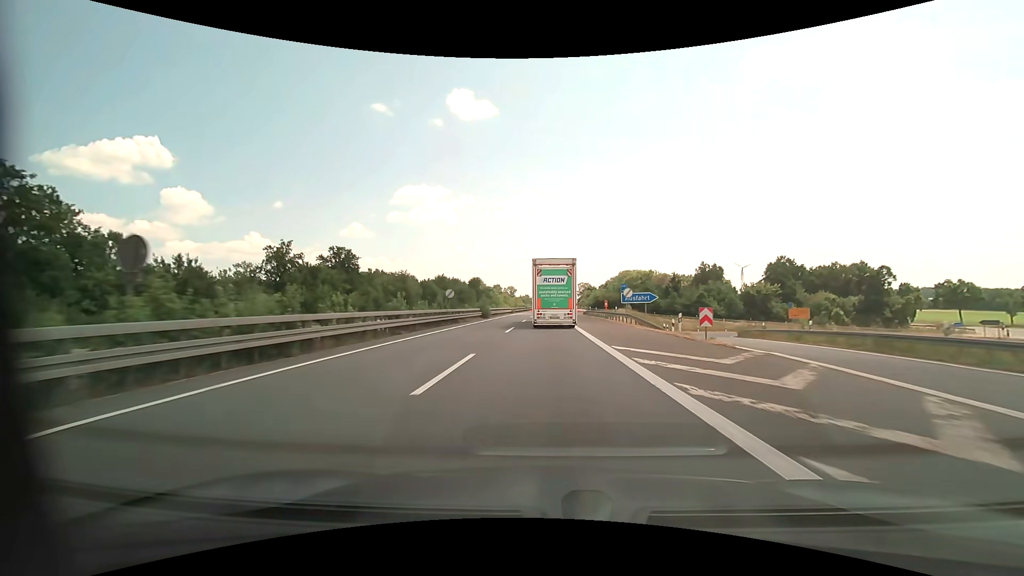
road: motorway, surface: asphalt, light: Day
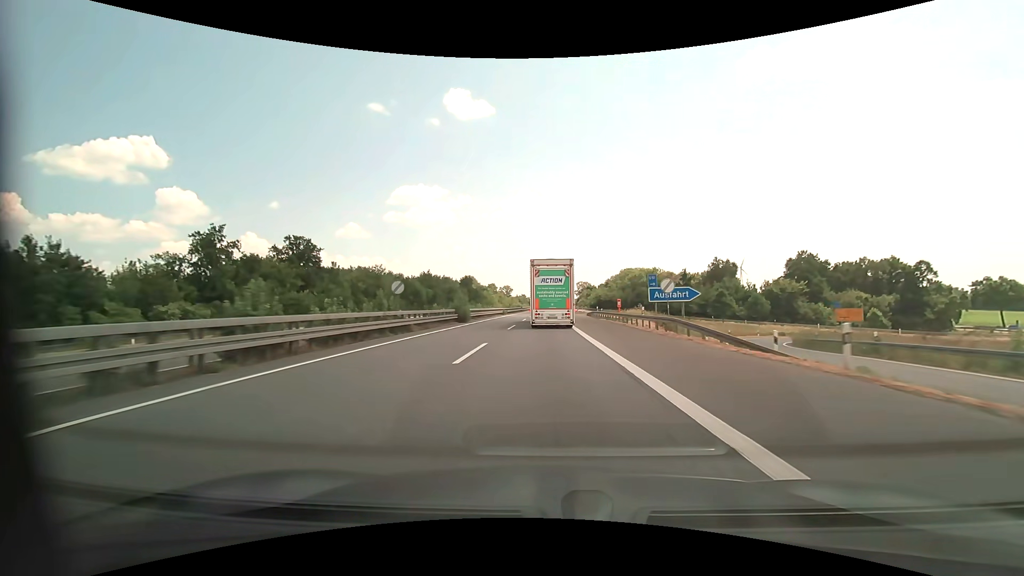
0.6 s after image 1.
(0.0, +13.9) m; 0°
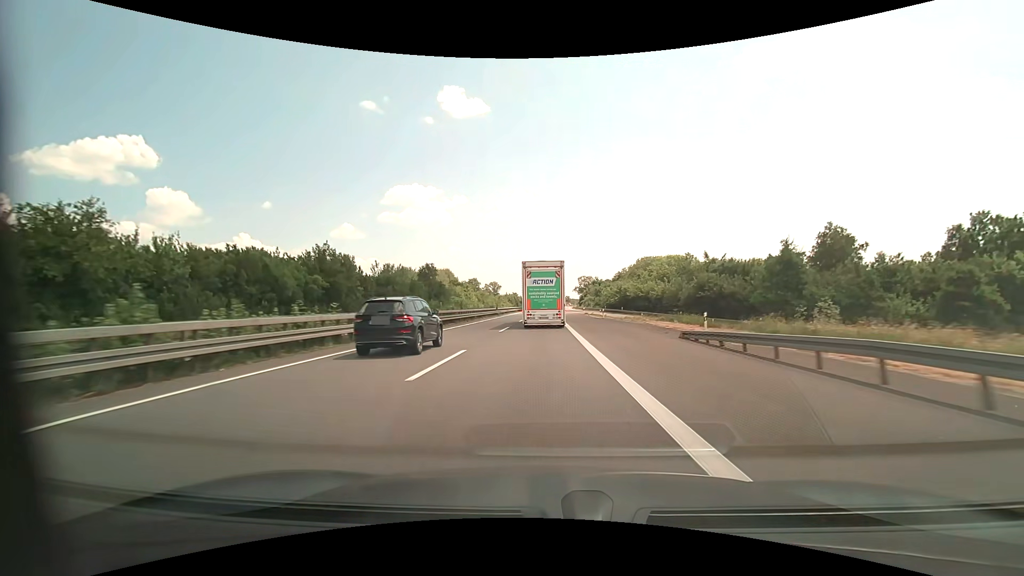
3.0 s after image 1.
(+0.4, +55.9) m; 0°
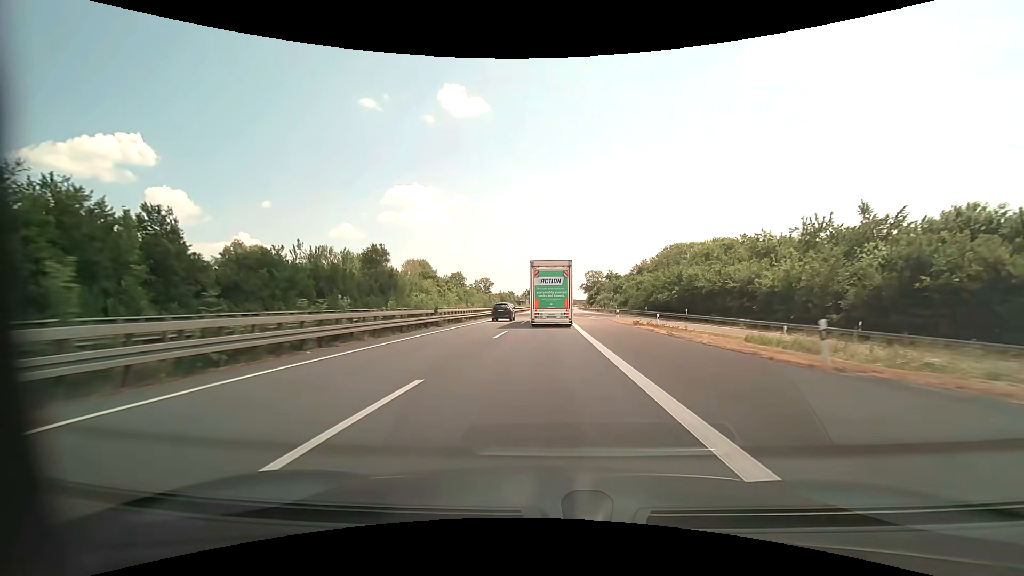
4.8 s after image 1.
(0.0, +42.4) m; 0°
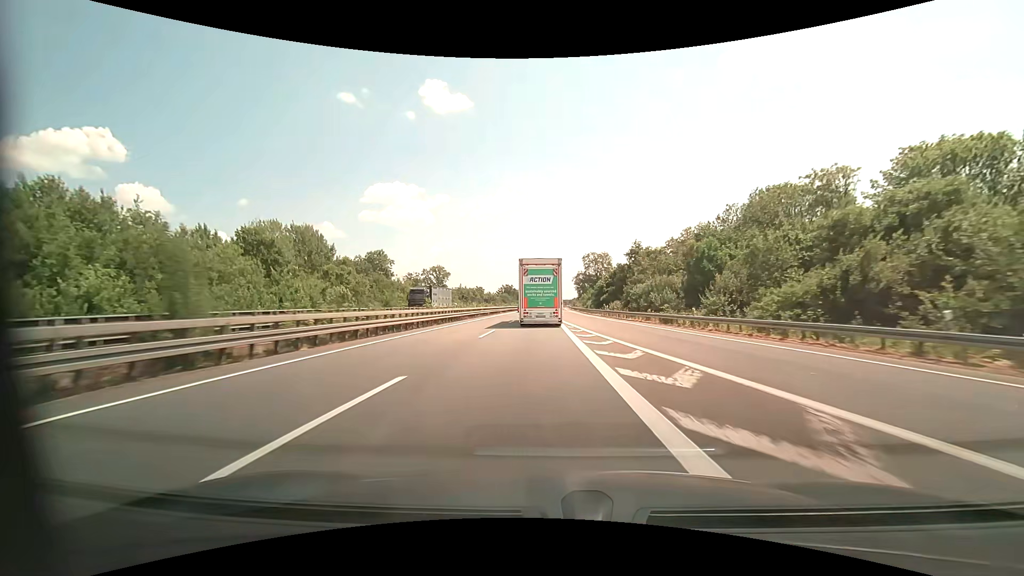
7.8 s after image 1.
(+1.4, +71.4) m; +2°
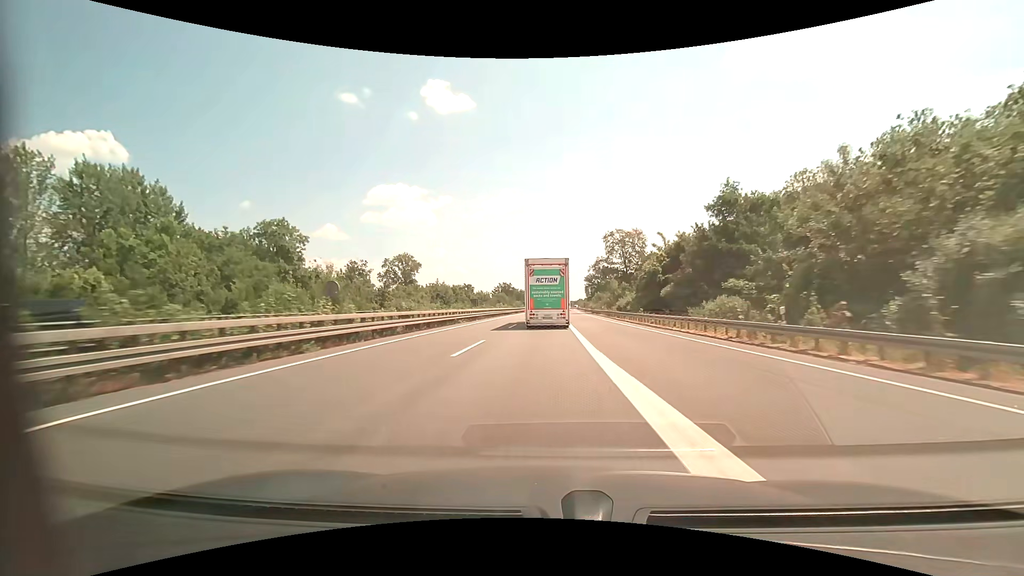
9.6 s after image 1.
(0.0, +43.2) m; 0°
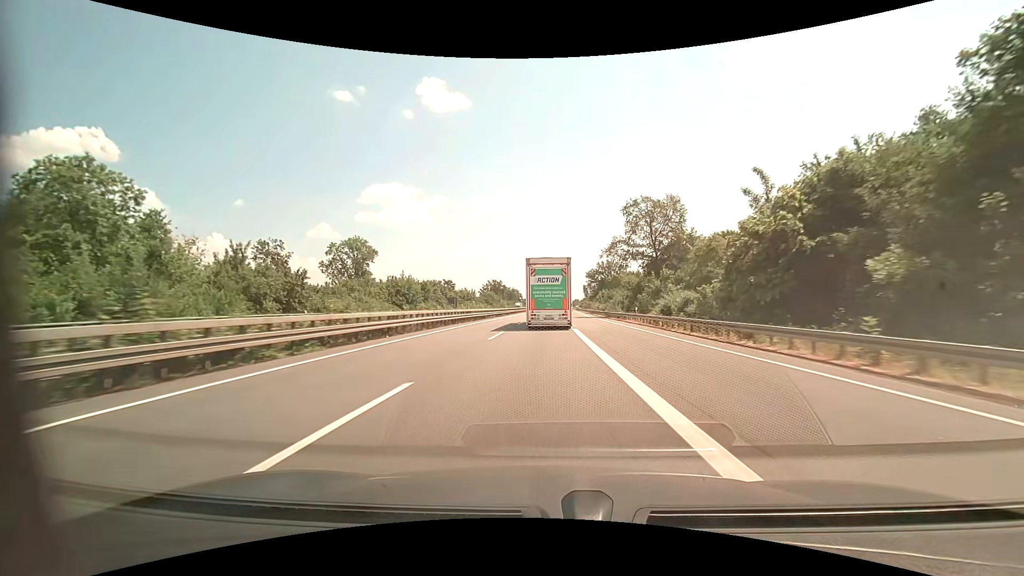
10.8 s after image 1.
(+0.1, +28.9) m; +1°
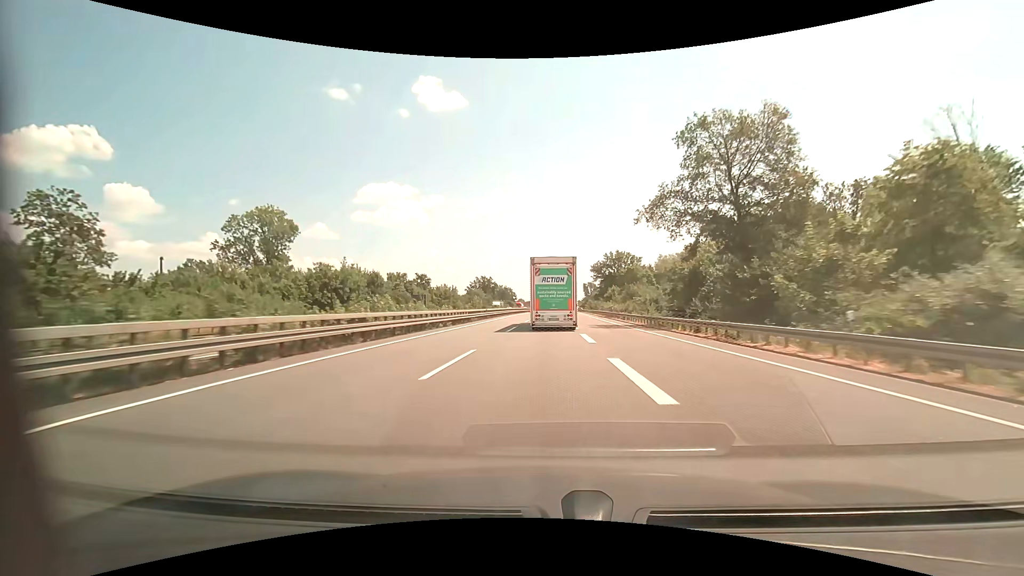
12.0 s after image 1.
(+0.1, +29.0) m; 0°
(0, +10) (0, +20) (0, +30) (0, +40) (0, +50) (+1, +60) (+1, +70) (+1, +80) (+1, +90) (+2, +100) m
